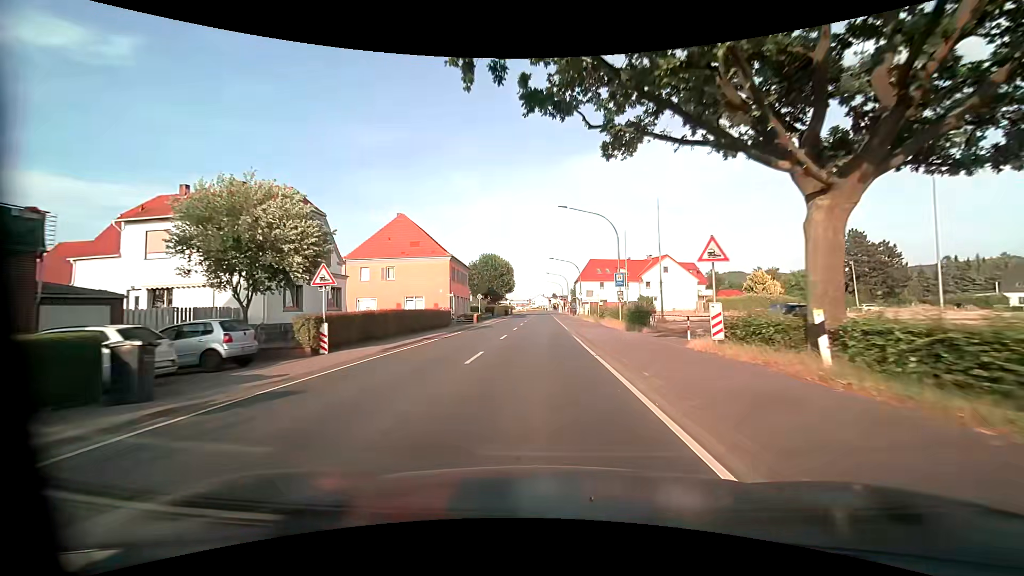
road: primary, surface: asphalt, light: Day
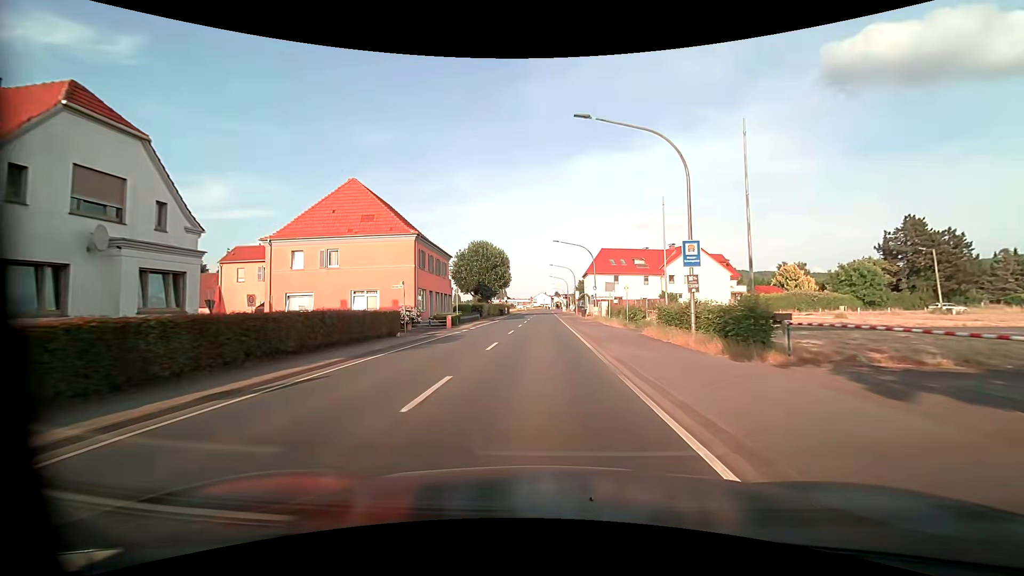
(0.0, +15.1) m; 0°
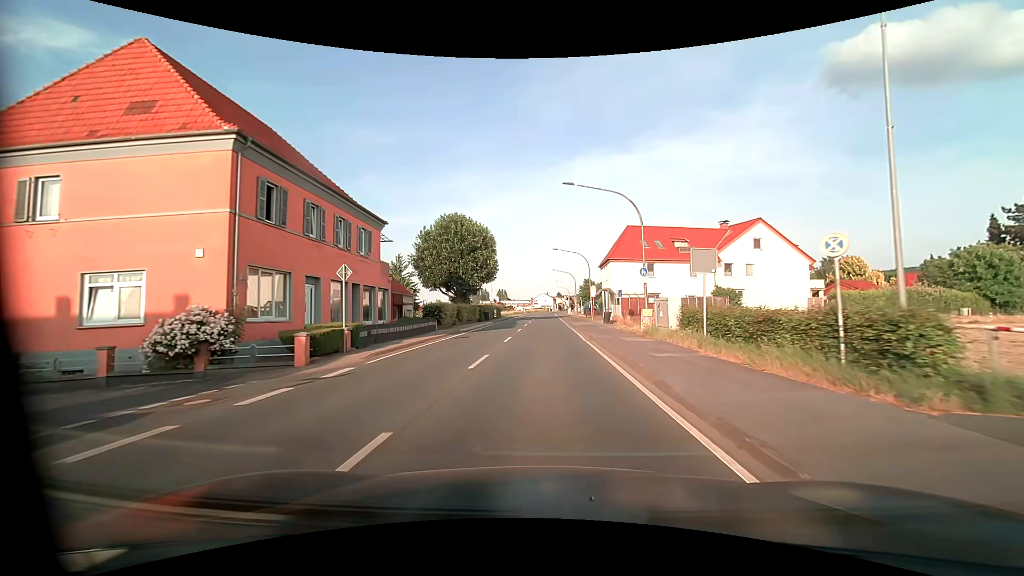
(-0.2, +22.5) m; -1°
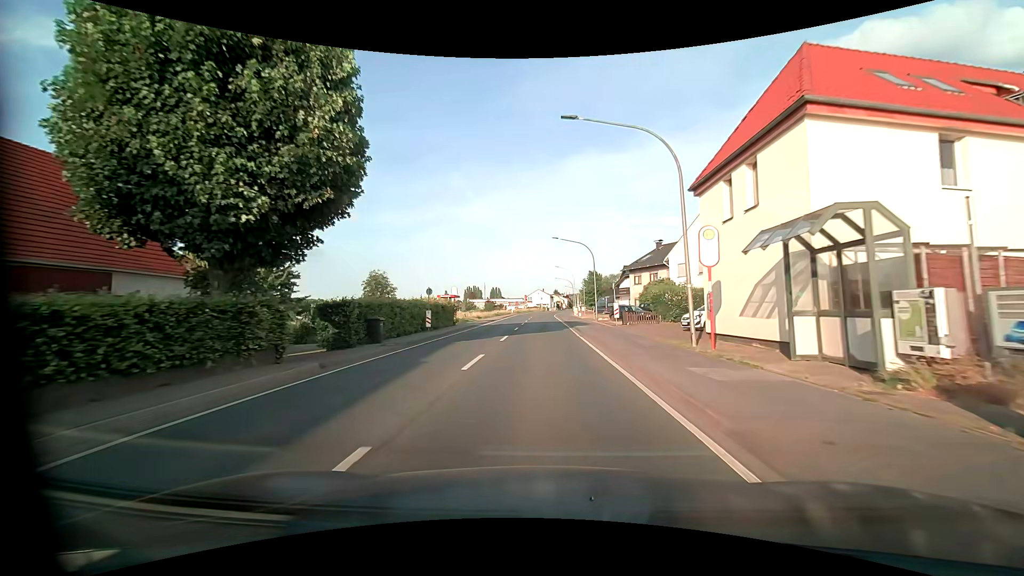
(+0.2, +37.2) m; +1°
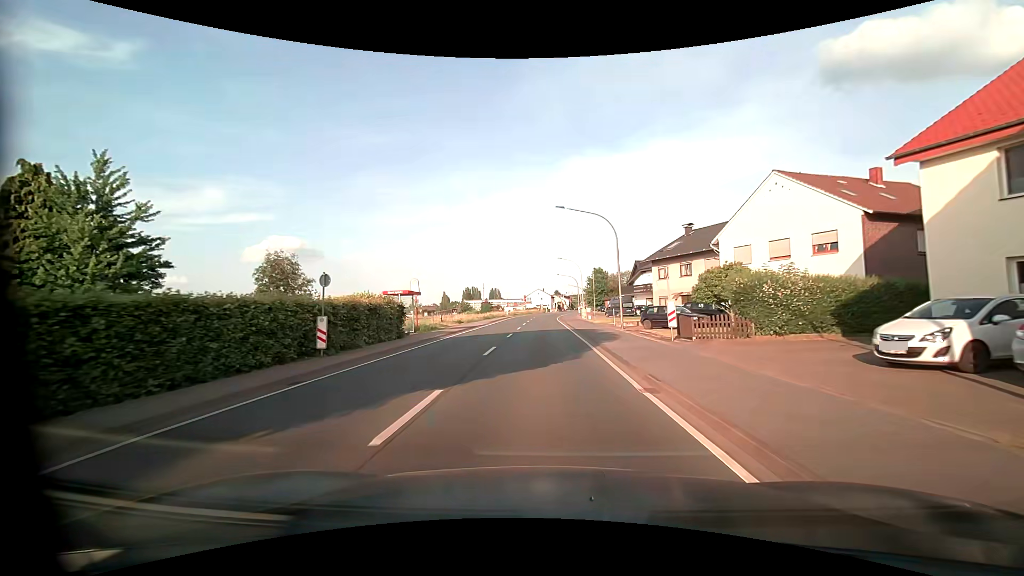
(-0.1, +14.8) m; 0°
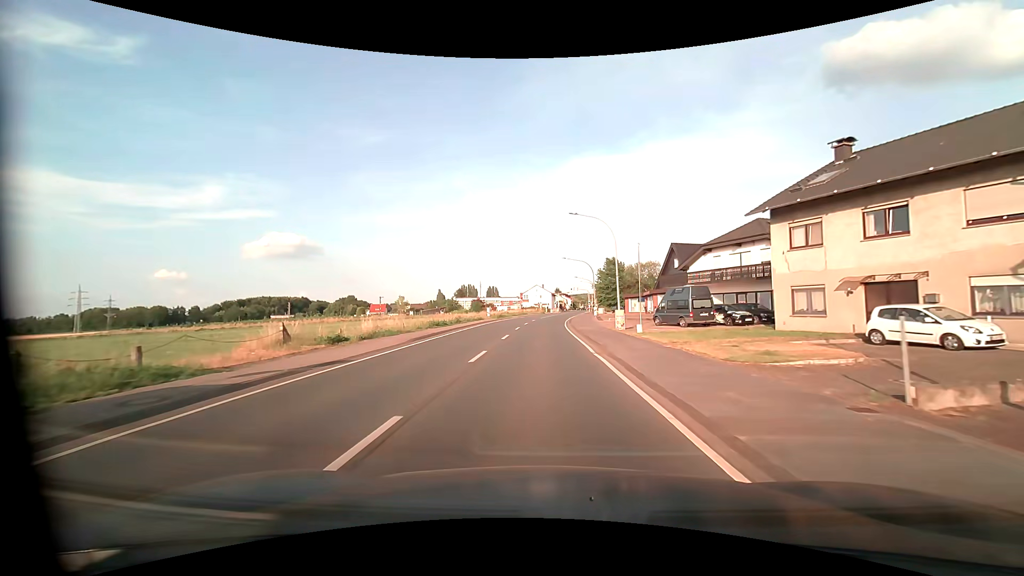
(0.0, +29.6) m; 0°
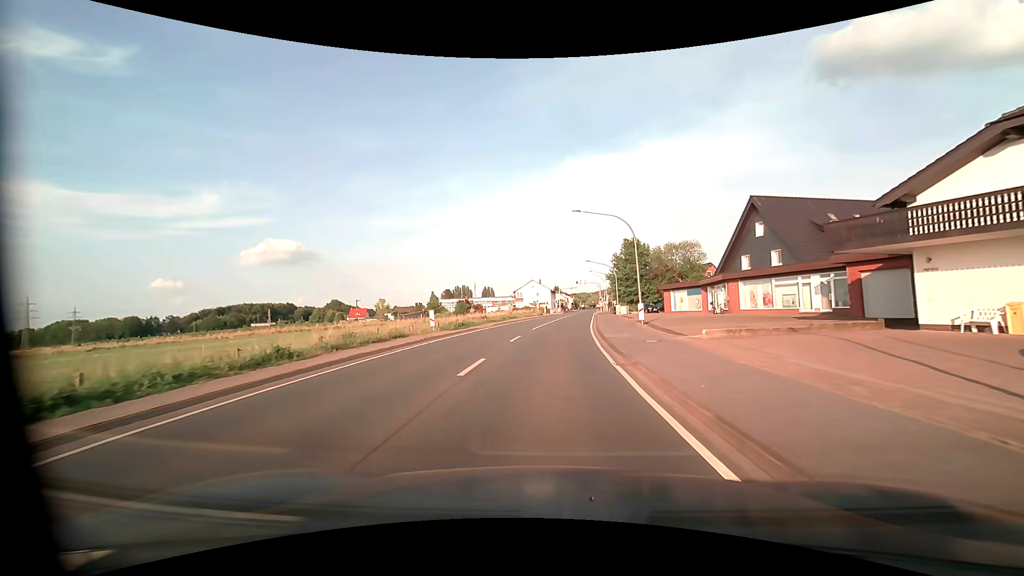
(0.0, +30.0) m; 0°
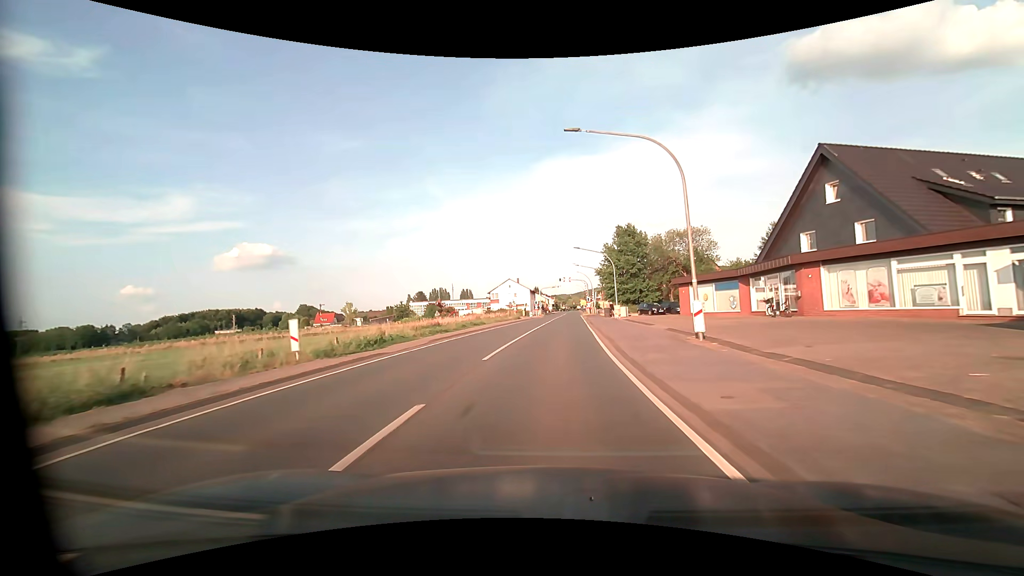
(+0.2, +15.2) m; +2°
(0, +10) (0, +20) (+1, +30) (+2, +40) (+2, +50) (+3, +60) (+3, +70) (+4, +80) (+4, +90) (+5, +100) m
